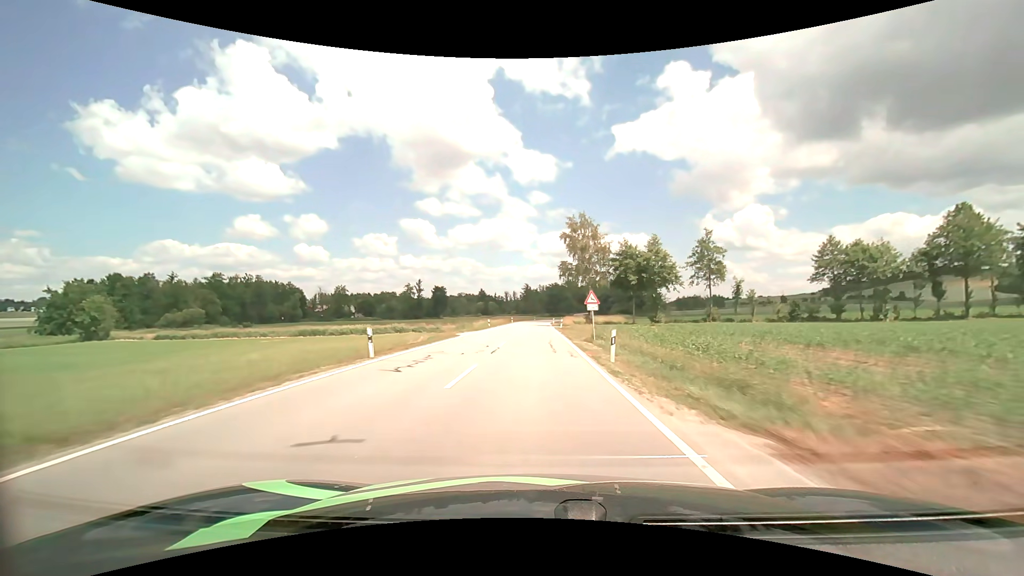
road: secondary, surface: asphalt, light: Day
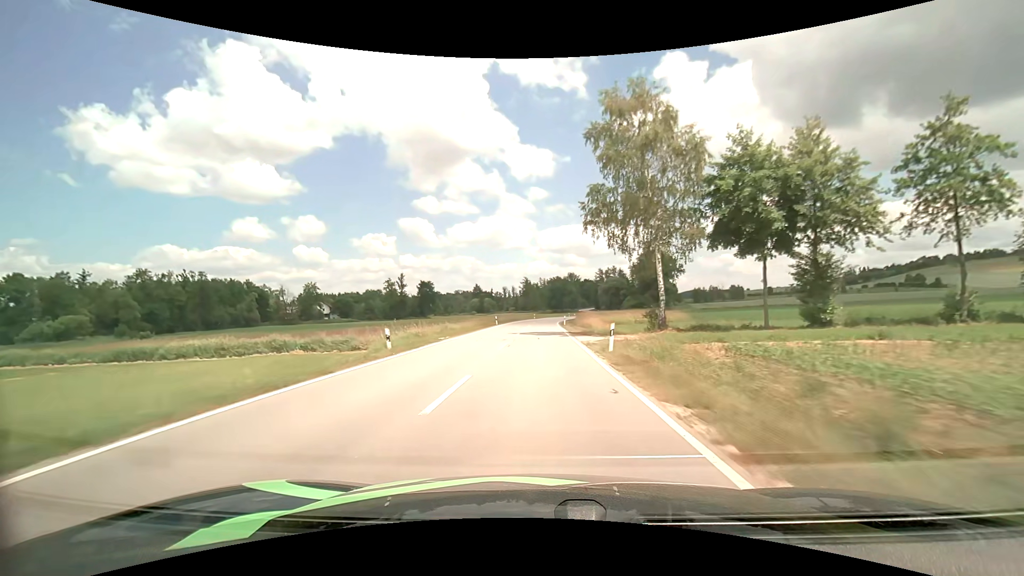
(0.0, +37.3) m; 0°
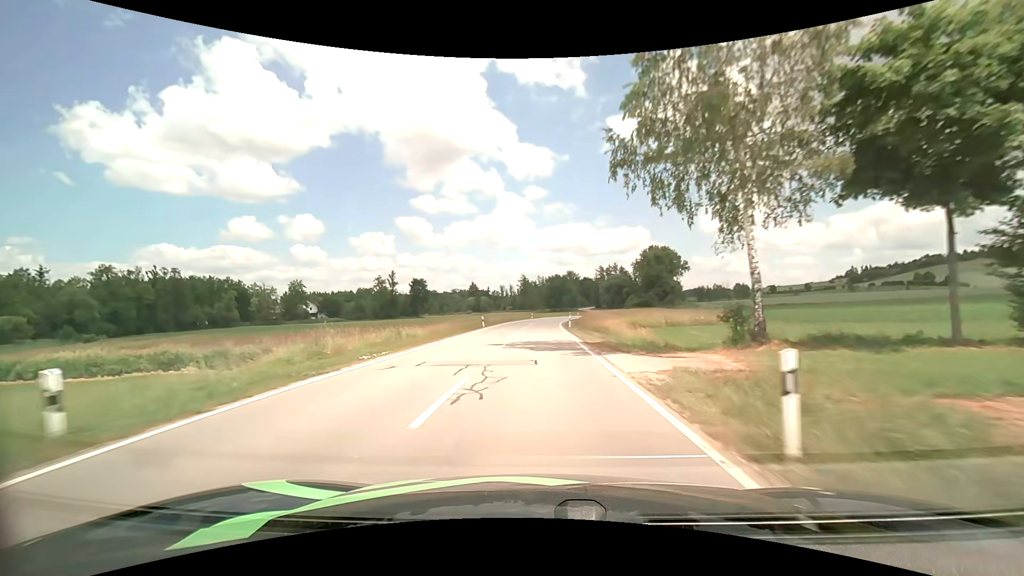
(0.0, +12.4) m; 0°
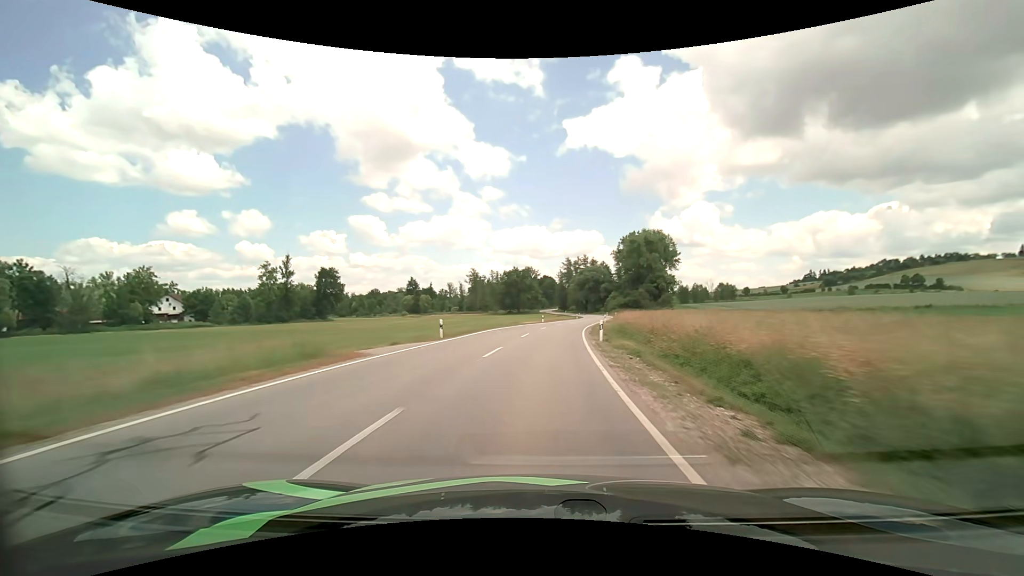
(+1.3, +60.4) m; +5°
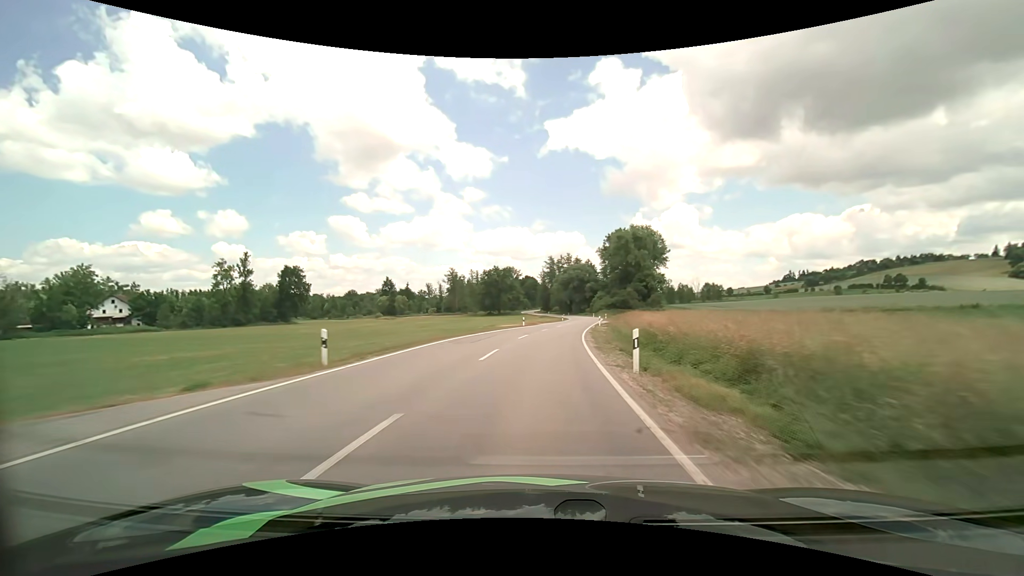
(+0.2, +11.9) m; +2°
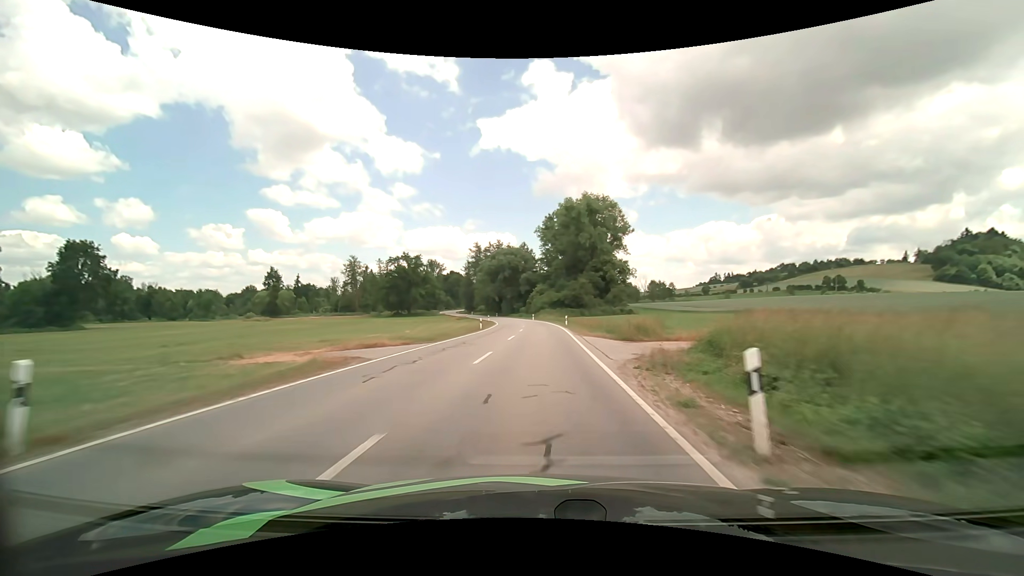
(+3.3, +46.9) m; +8°
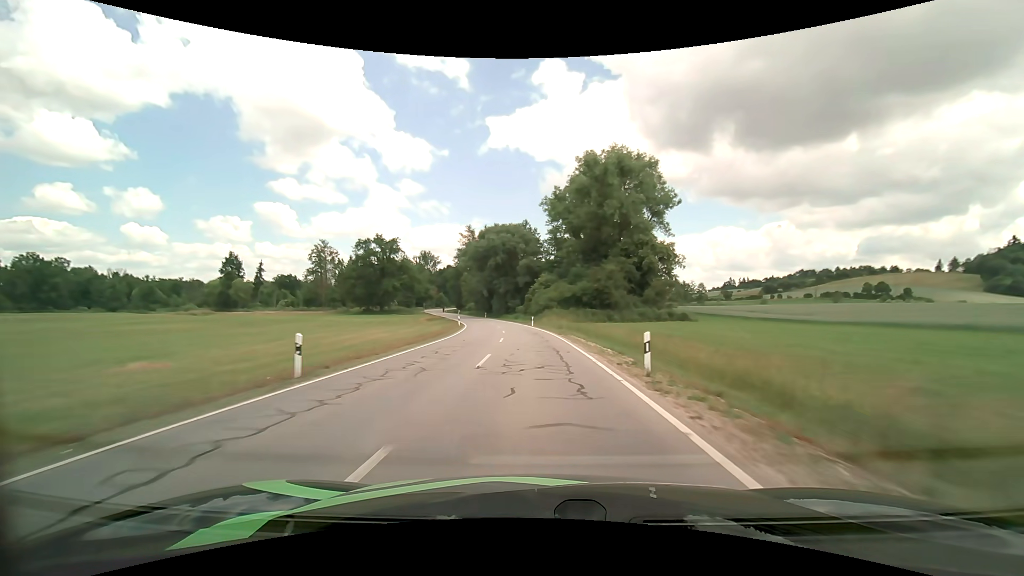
(+0.4, +34.9) m; 0°
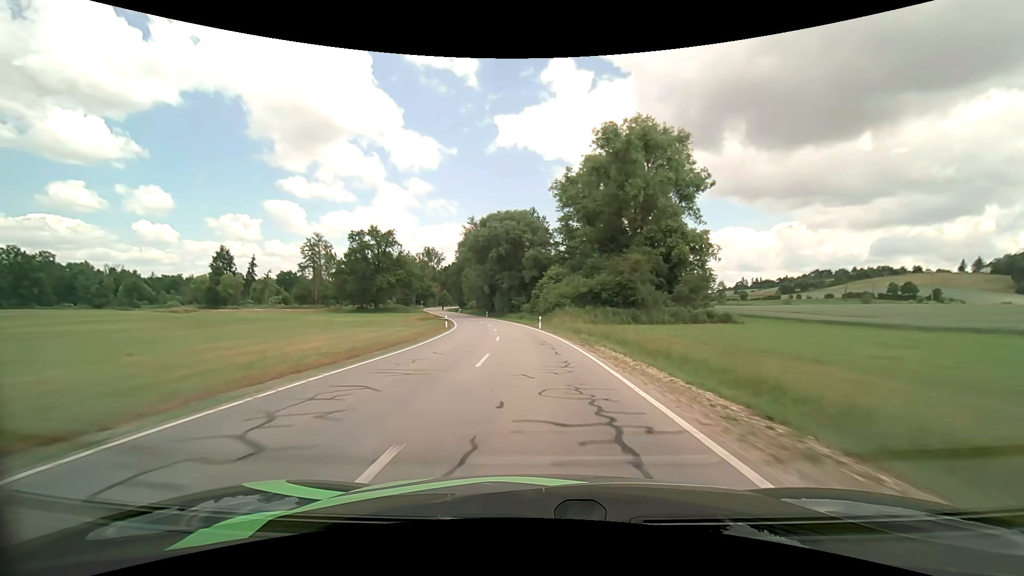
(-0.1, +11.7) m; -1°
(0, +10) (0, +20) (-1, +30) (-2, +40) (-3, +50) (-5, +60) (-7, +69) (-10, +79) (-12, +89) (-15, +98) m
